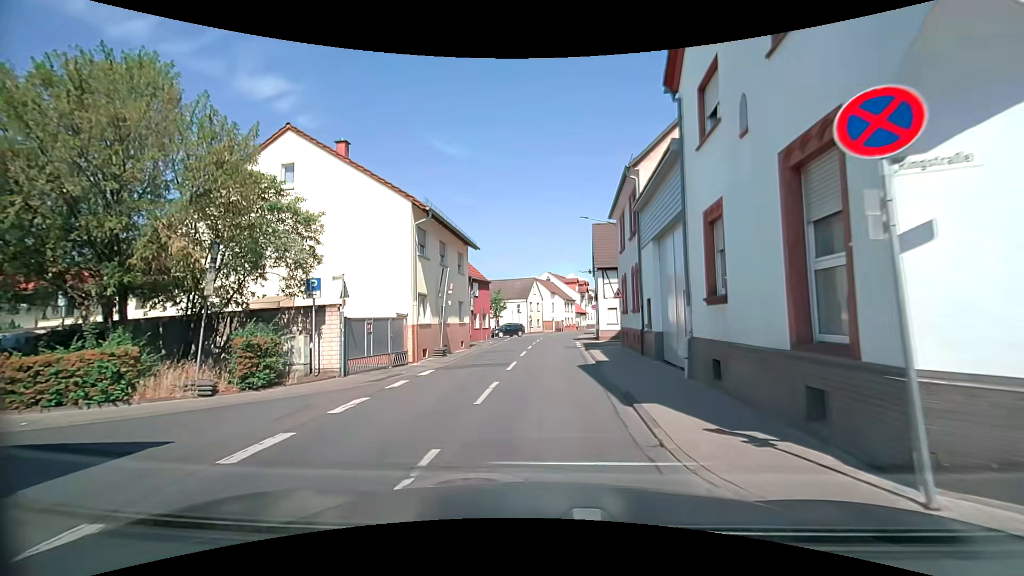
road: tertiary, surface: asphalt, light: Day
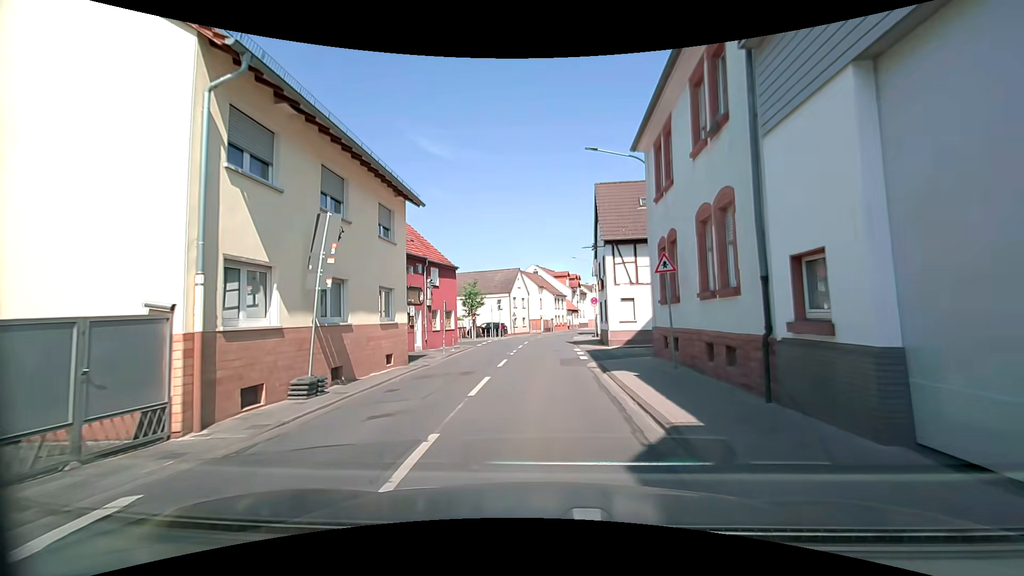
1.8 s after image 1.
(+0.2, +11.6) m; +1°
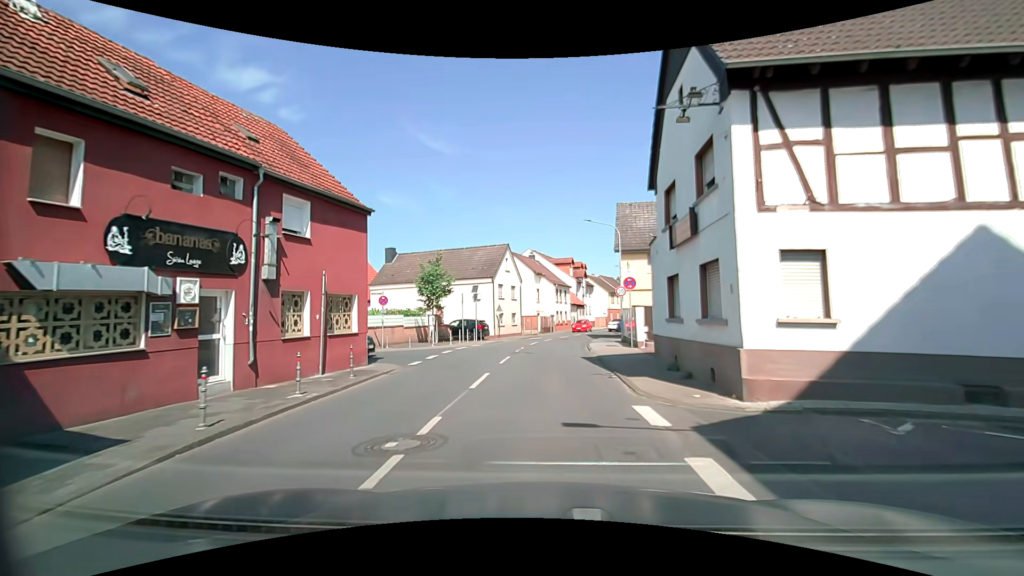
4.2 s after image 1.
(+0.1, +17.3) m; +1°
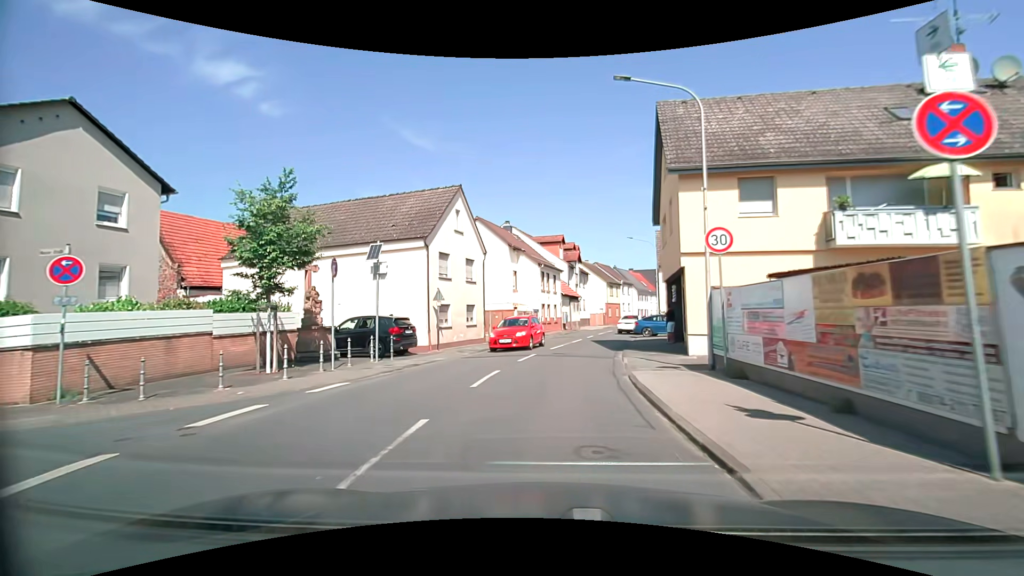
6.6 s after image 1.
(0.0, +18.5) m; +1°
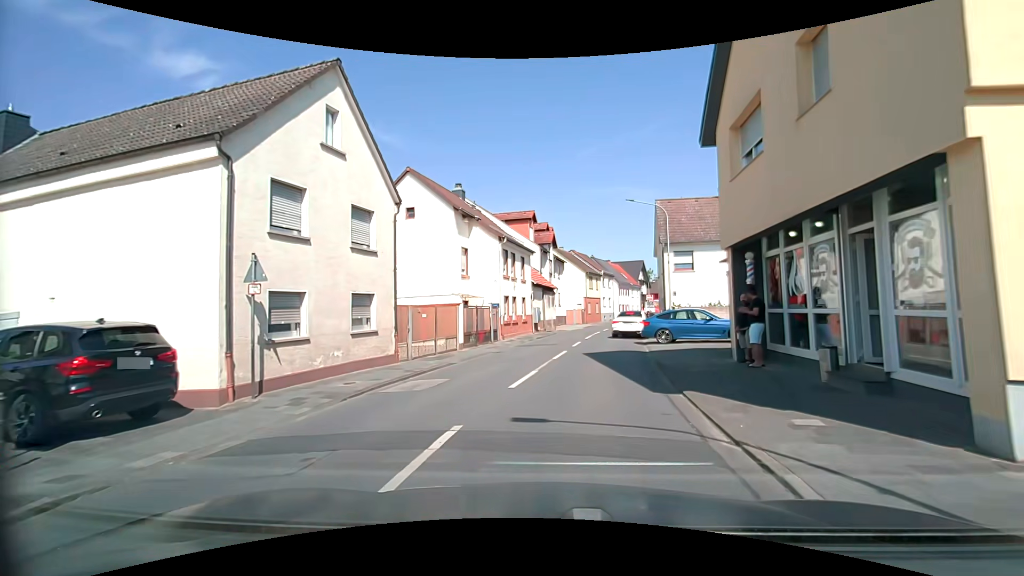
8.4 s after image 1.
(+0.3, +11.9) m; +4°
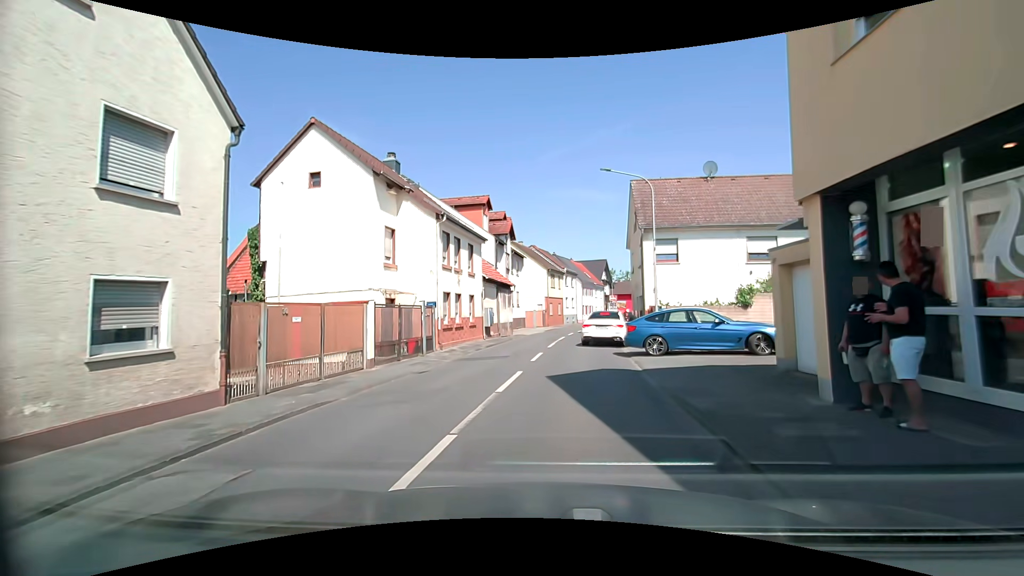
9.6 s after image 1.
(+0.3, +6.2) m; +4°
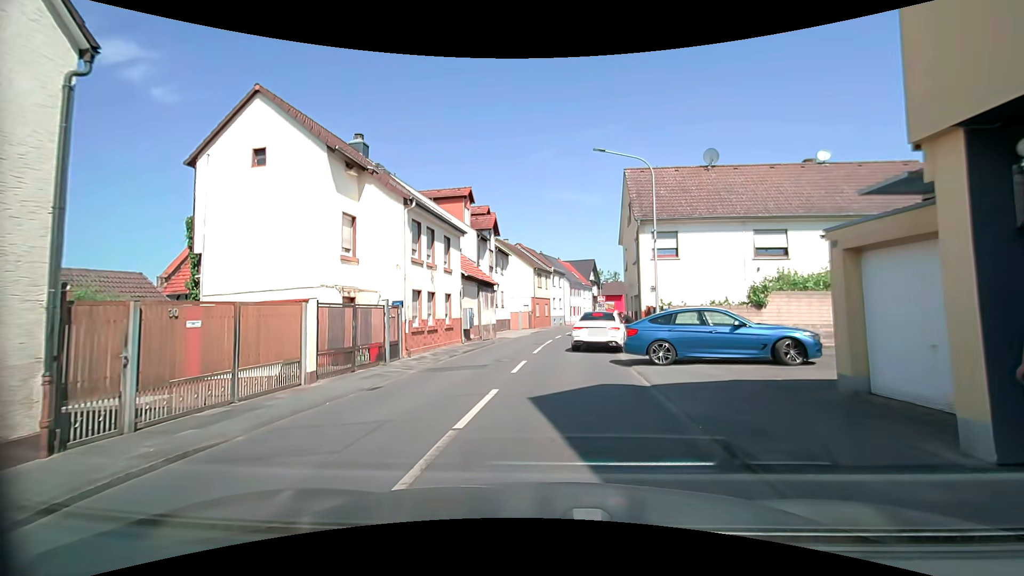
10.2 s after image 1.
(0.0, +2.7) m; +1°
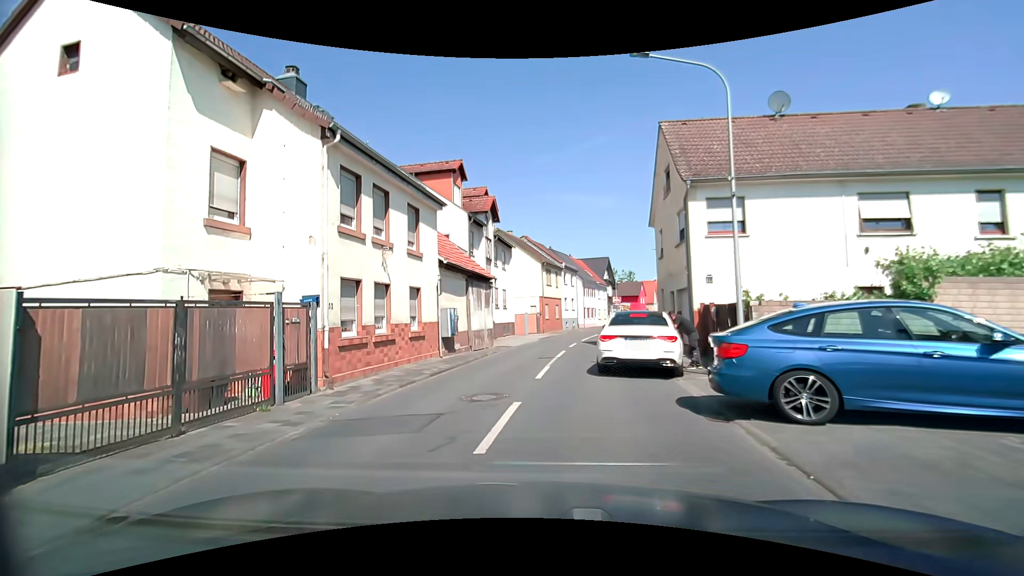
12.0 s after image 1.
(+0.2, +6.9) m; +2°
(-1, +10) (0, +20) (+2, +30) (+4, +39) (+6, +49) (+8, +59) (+11, +69) (+14, +78) (+17, +87) (+21, +97) m
